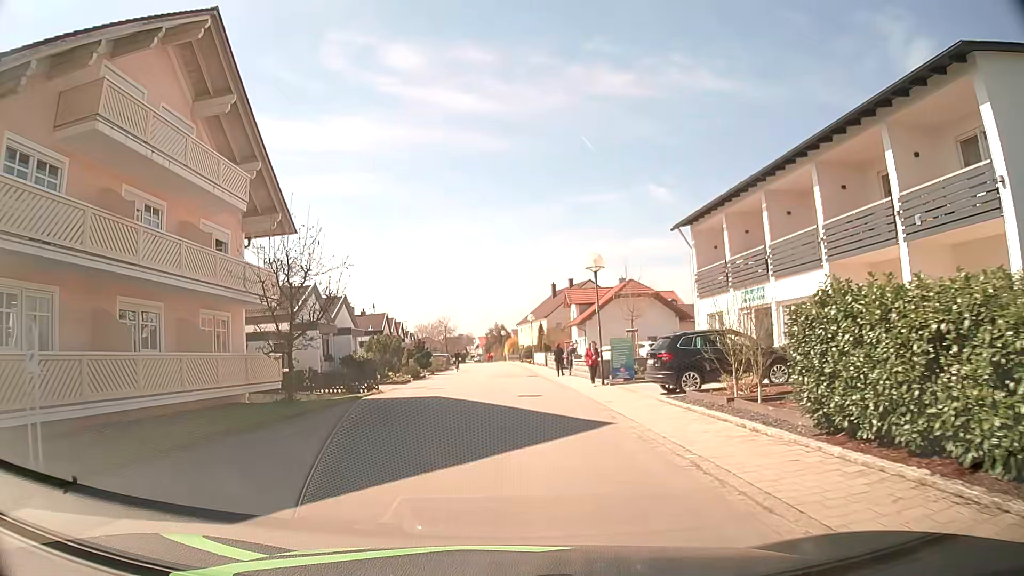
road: residential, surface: asphalt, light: Day
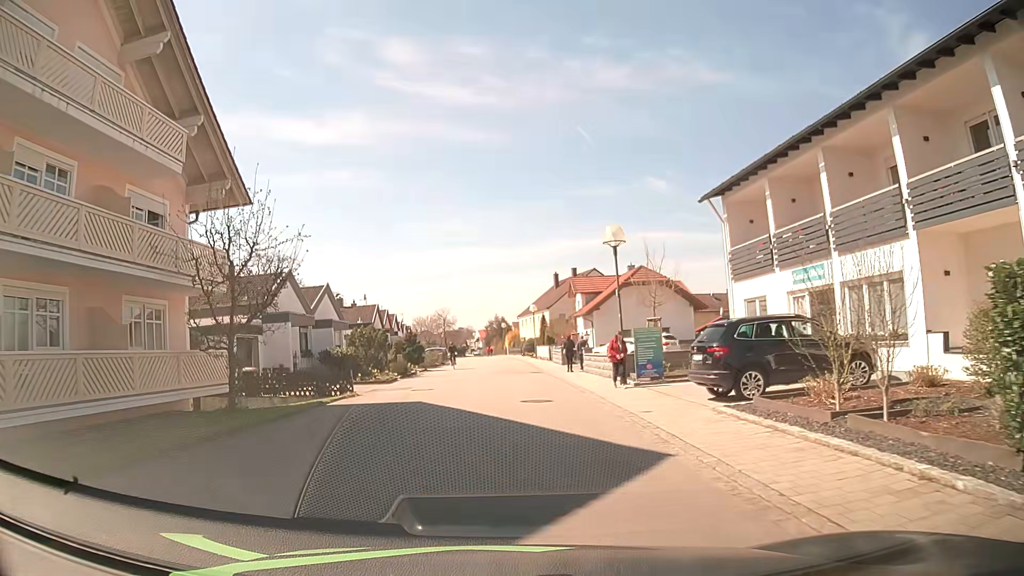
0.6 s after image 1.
(0.0, +4.5) m; +1°
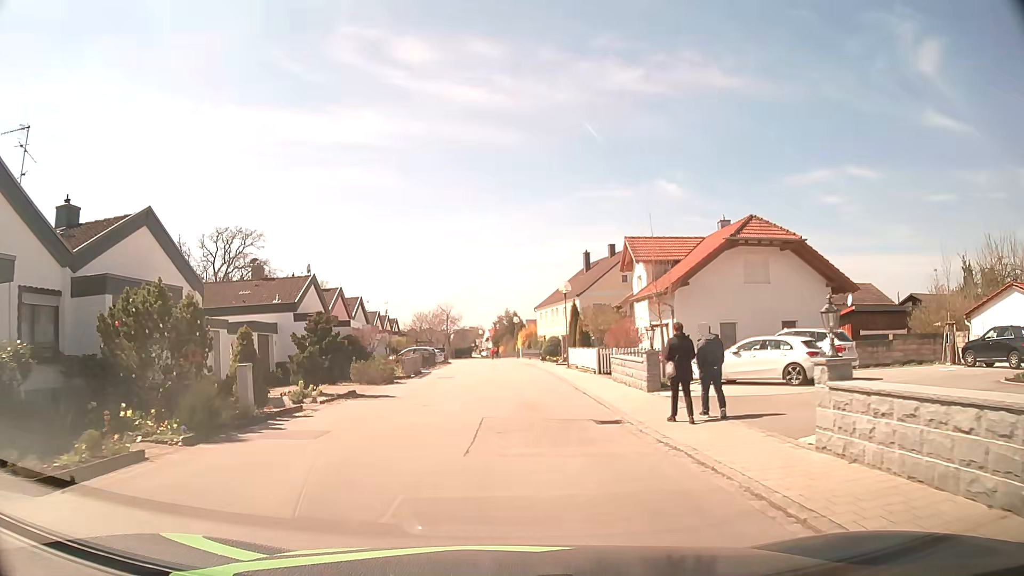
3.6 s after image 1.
(-0.2, +22.3) m; -1°
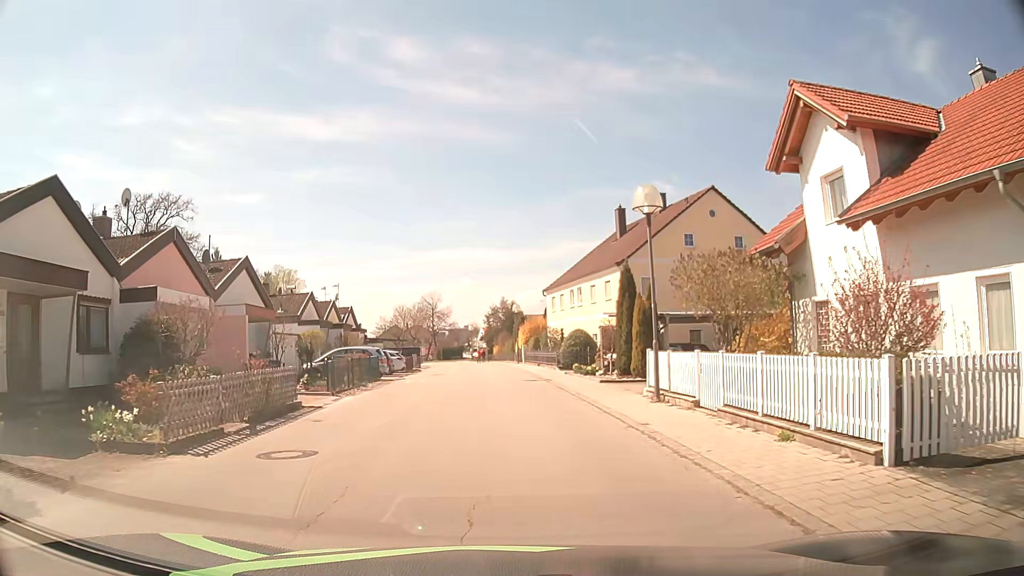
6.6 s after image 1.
(0.0, +22.3) m; 0°
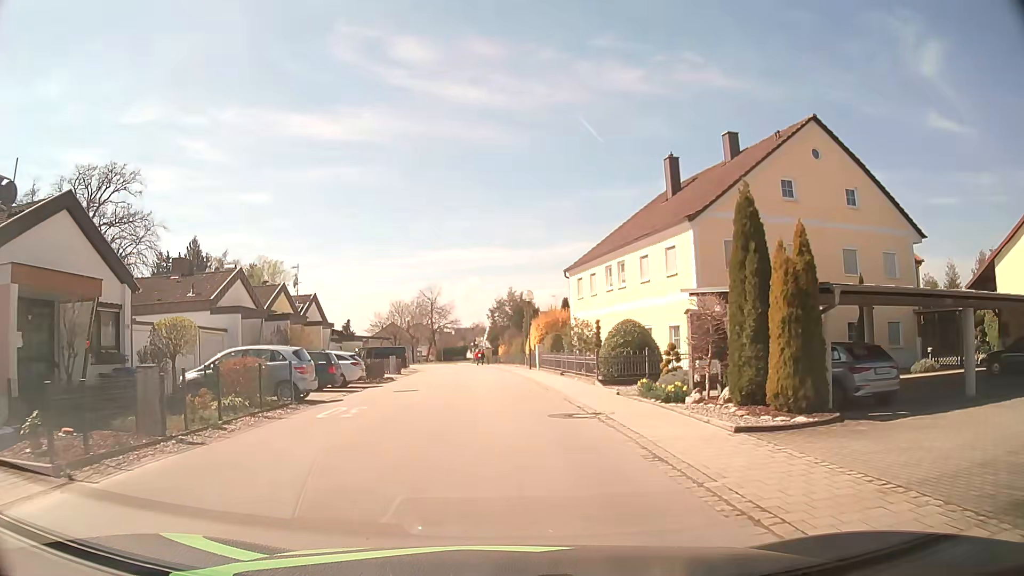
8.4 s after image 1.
(0.0, +13.4) m; 0°
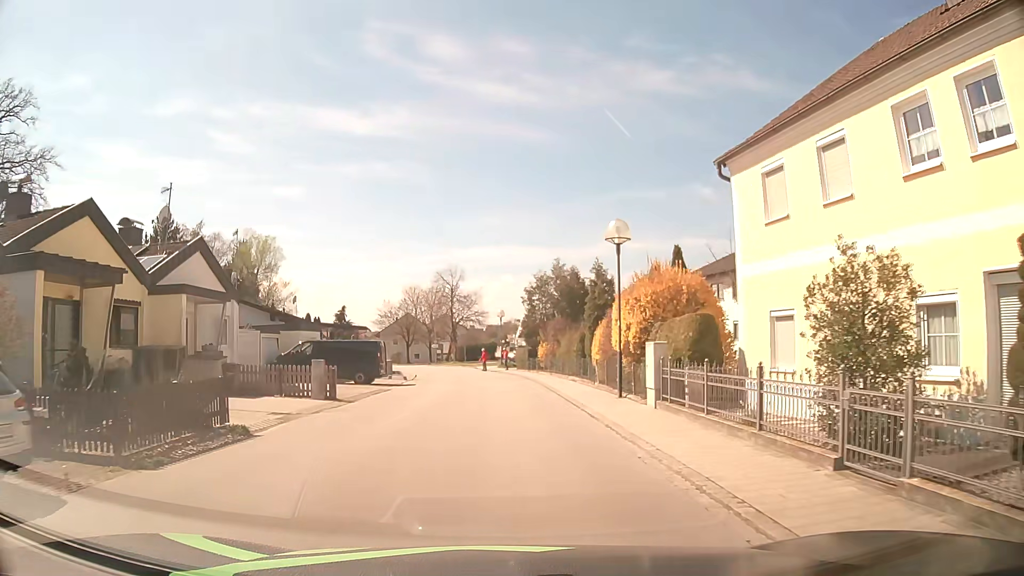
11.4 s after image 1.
(-0.9, +22.3) m; -4°
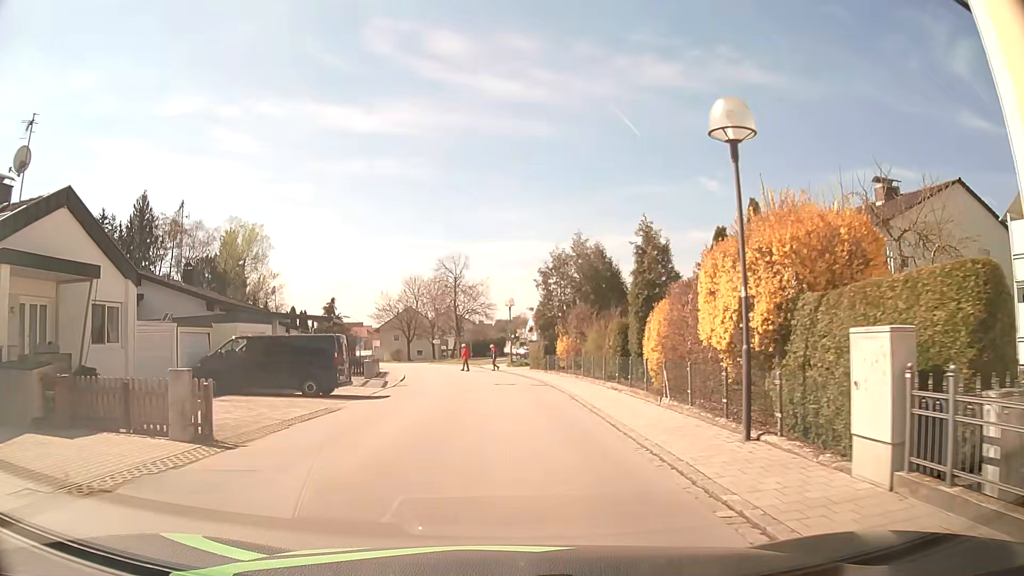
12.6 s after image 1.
(0.0, +9.0) m; -1°
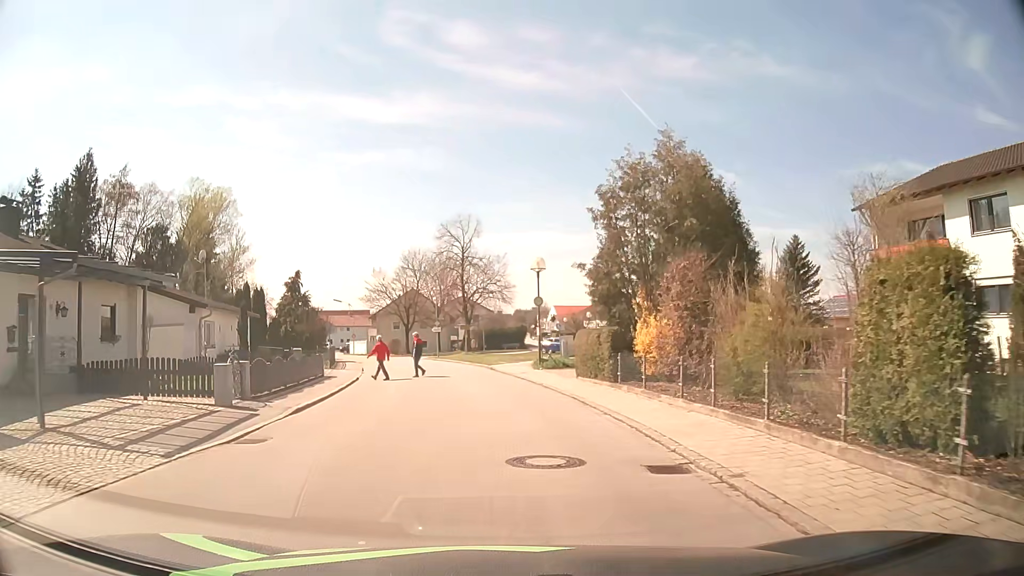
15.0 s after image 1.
(-0.1, +18.2) m; -2°
(0, +10) (-1, +20) (-2, +30) (-4, +40) (-6, +49) (-9, +59) (-12, +69) (-16, +78) (-19, +87) (-24, +96) m
